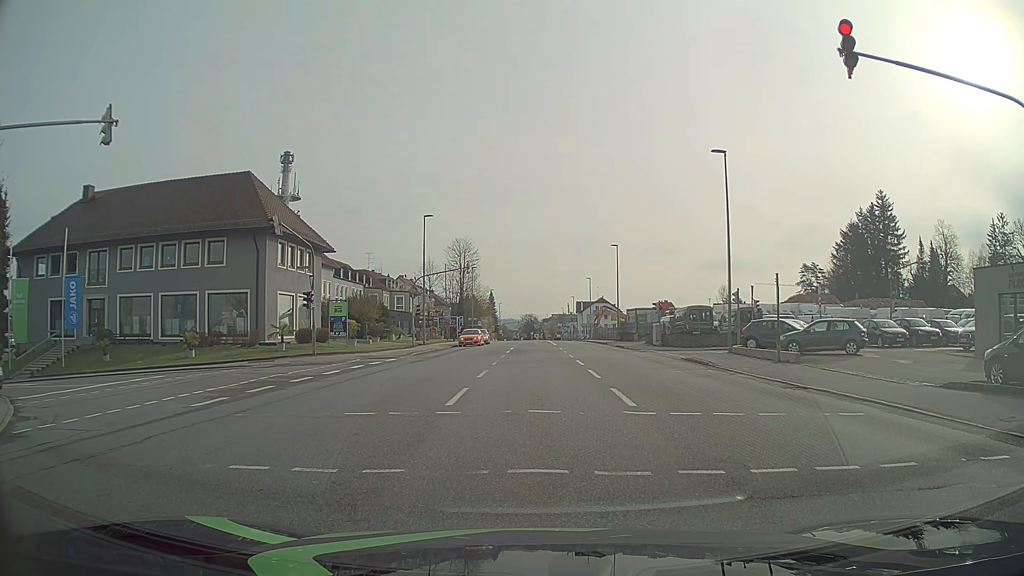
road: tertiary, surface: asphalt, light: Day
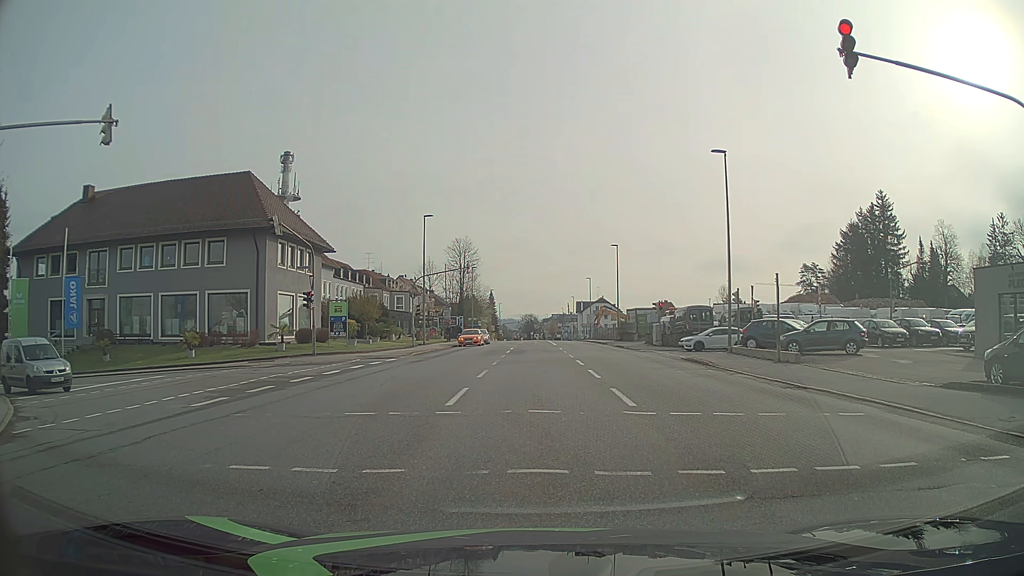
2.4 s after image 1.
(0.0, 0.0) m; 0°
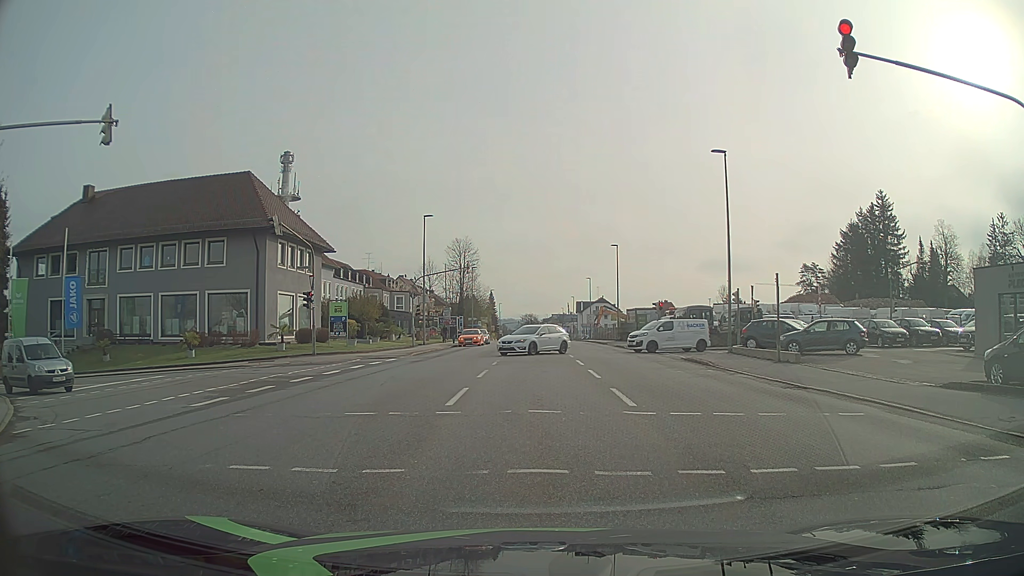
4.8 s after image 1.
(0.0, 0.0) m; 0°
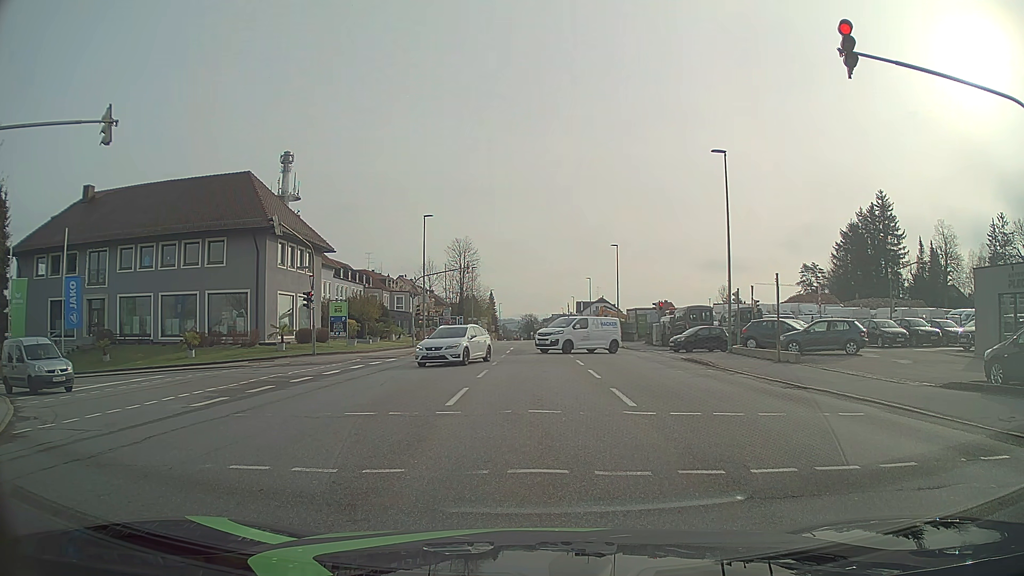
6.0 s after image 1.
(0.0, 0.0) m; 0°
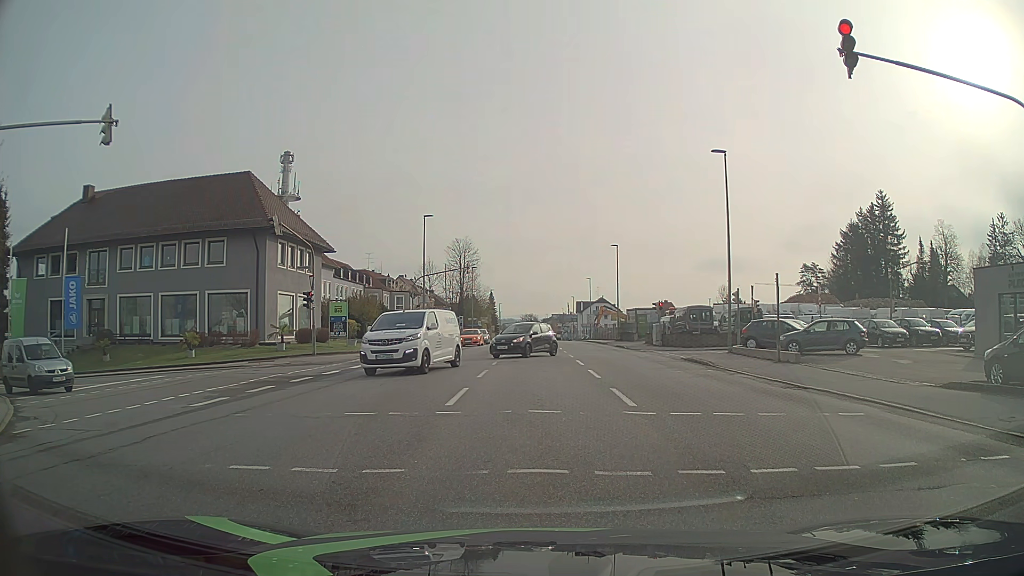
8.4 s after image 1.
(0.0, 0.0) m; 0°
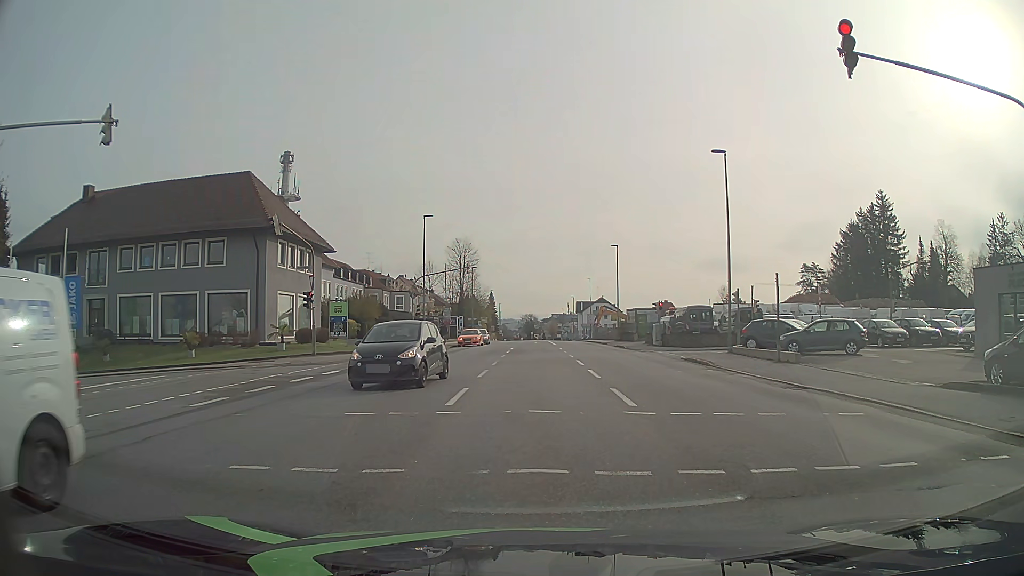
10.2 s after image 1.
(0.0, 0.0) m; 0°
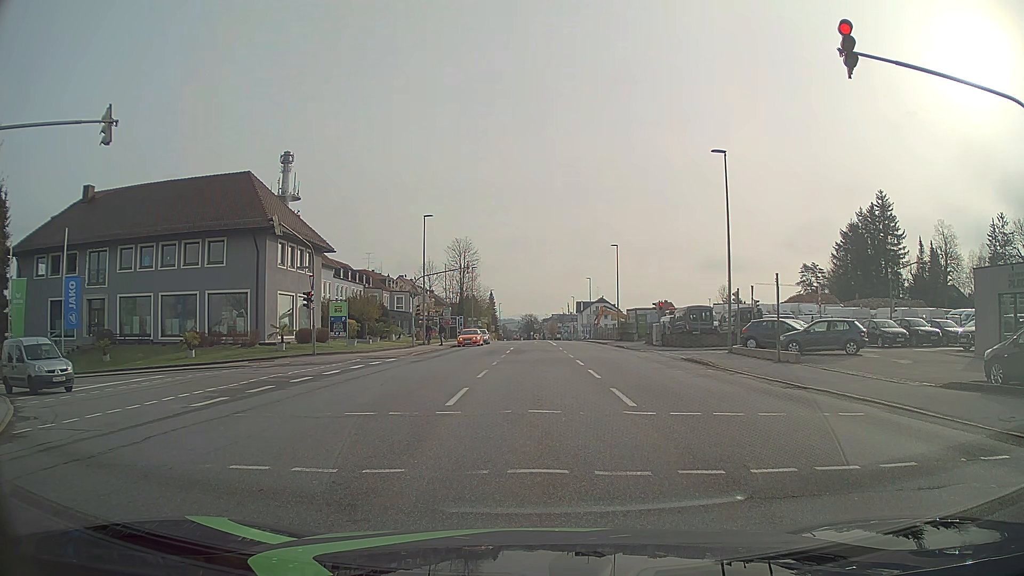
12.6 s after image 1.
(0.0, 0.0) m; 0°
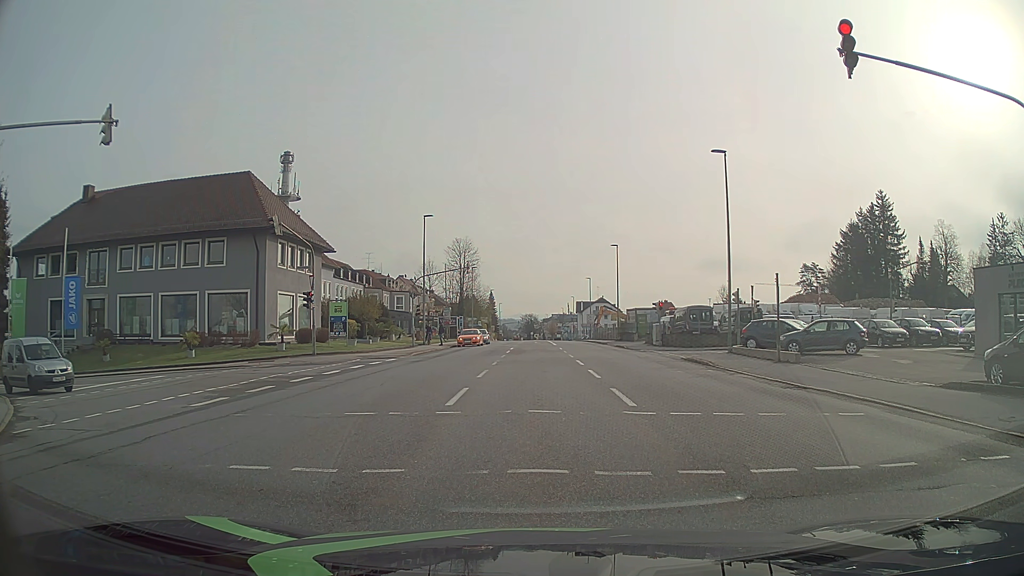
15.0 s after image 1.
(0.0, 0.0) m; 0°
